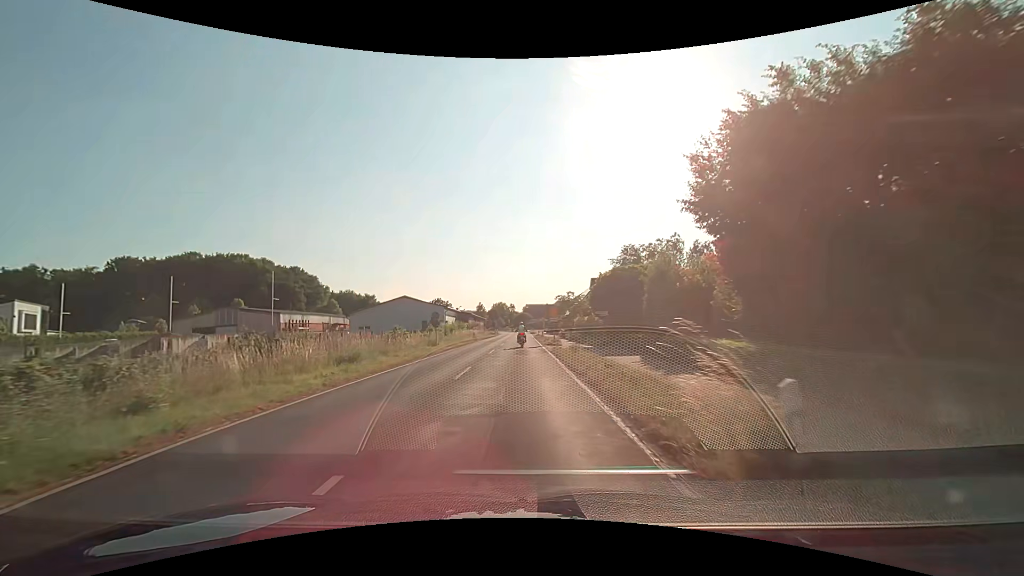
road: secondary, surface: asphalt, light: Day
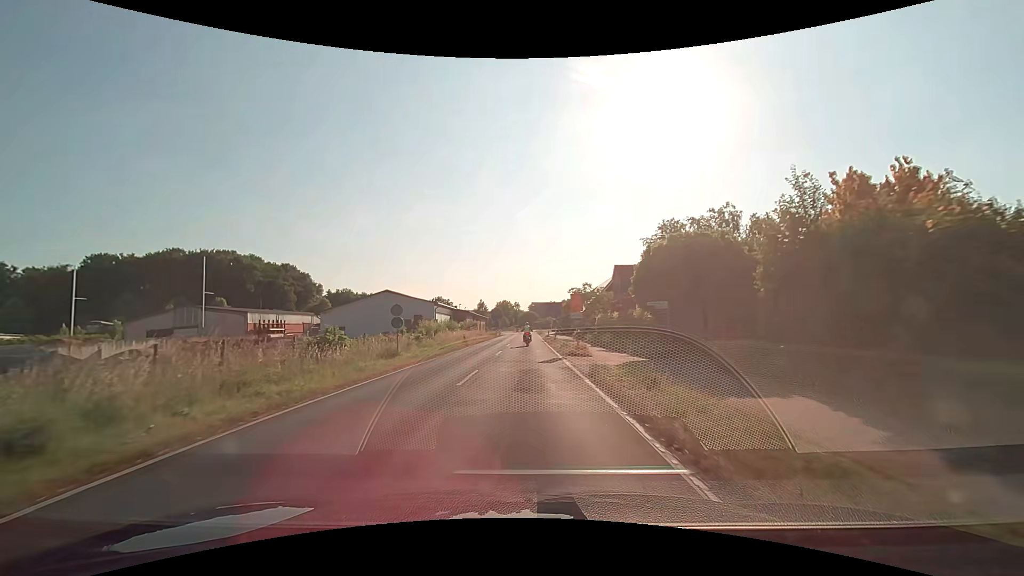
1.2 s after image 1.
(0.0, +13.3) m; 0°
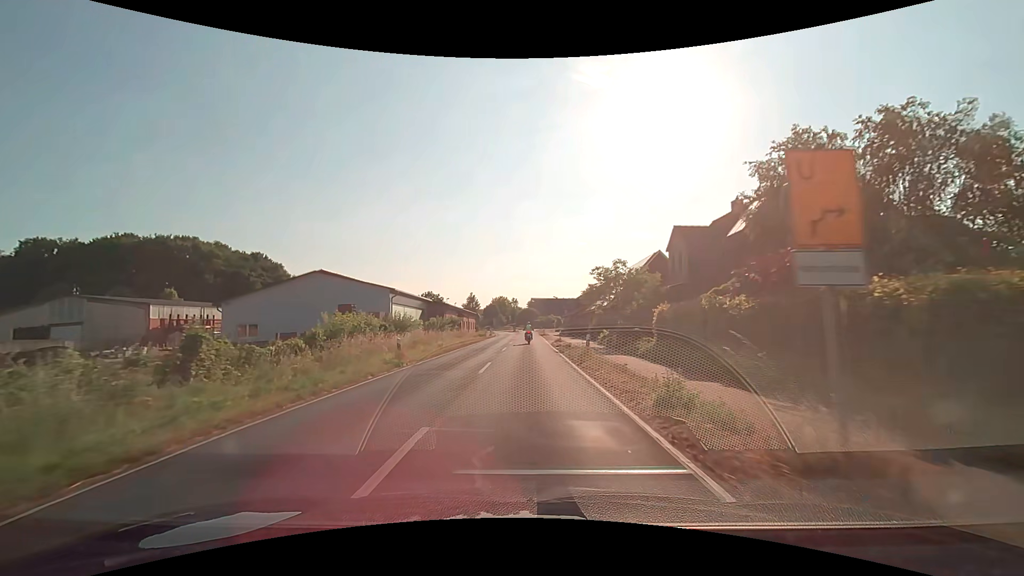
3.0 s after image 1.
(0.0, +21.0) m; 0°
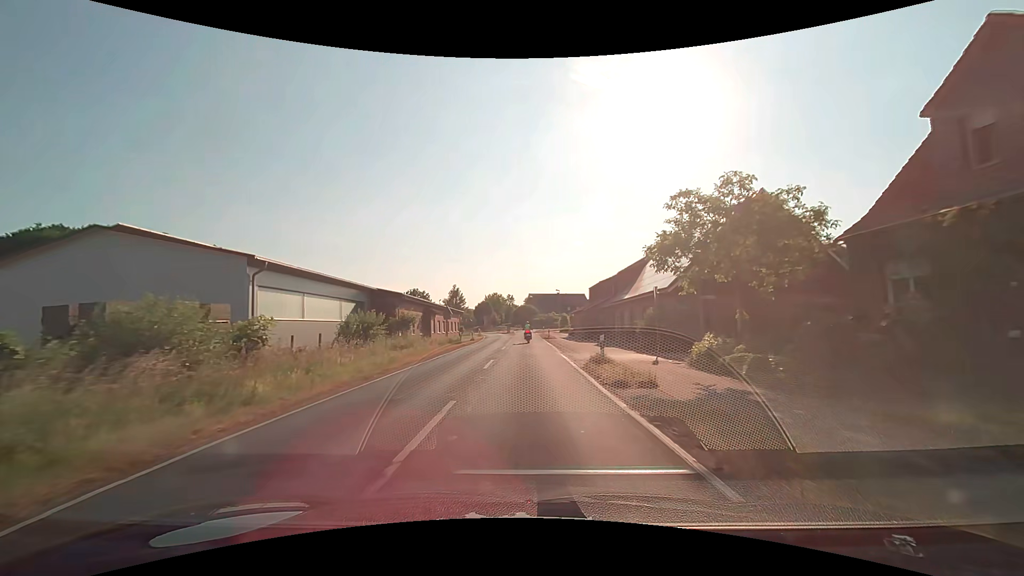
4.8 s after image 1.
(+0.1, +22.0) m; +1°
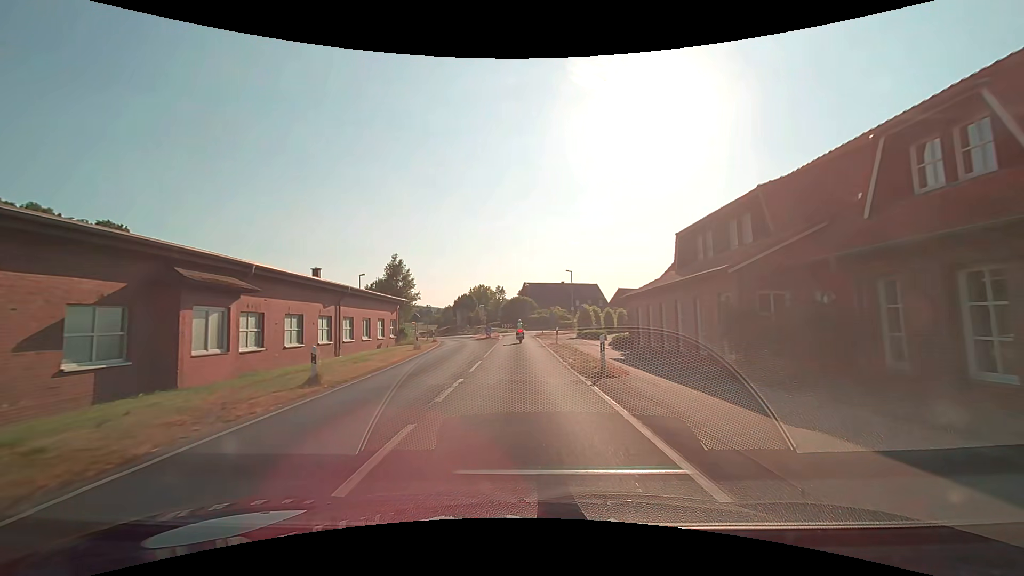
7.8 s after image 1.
(+0.1, +36.9) m; +1°
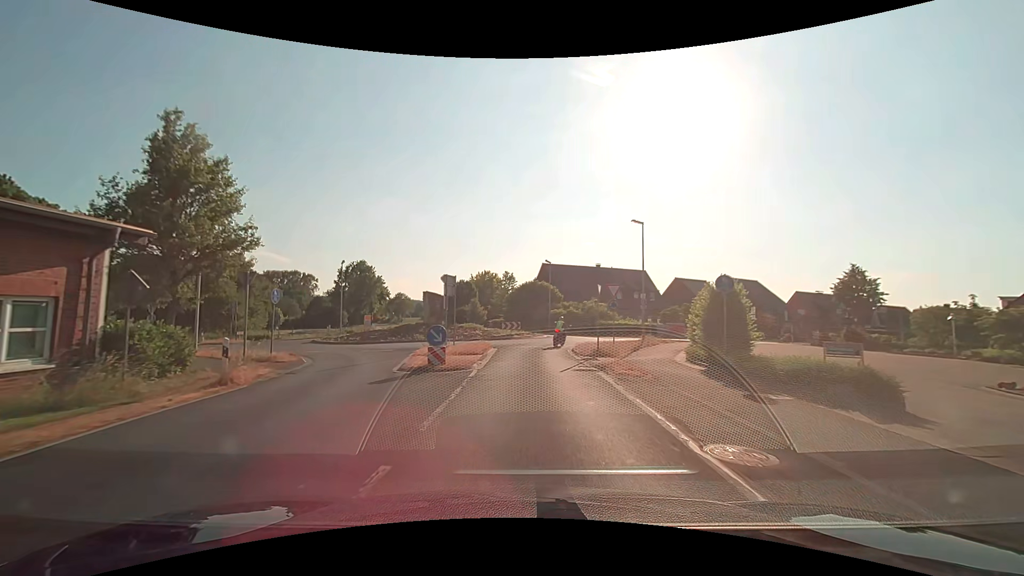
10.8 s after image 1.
(-0.5, +32.7) m; -2°
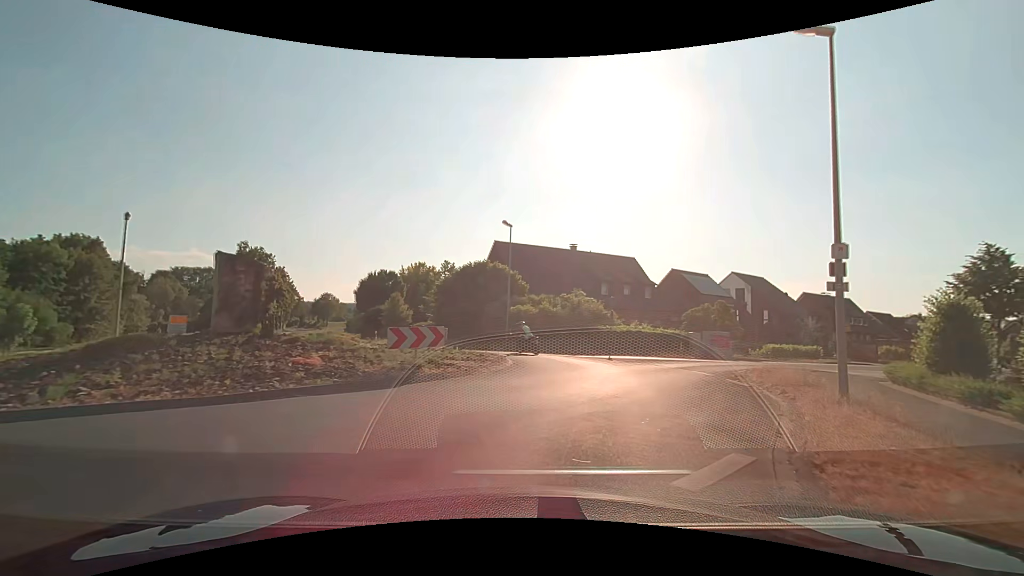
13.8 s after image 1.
(+0.2, +23.5) m; +6°
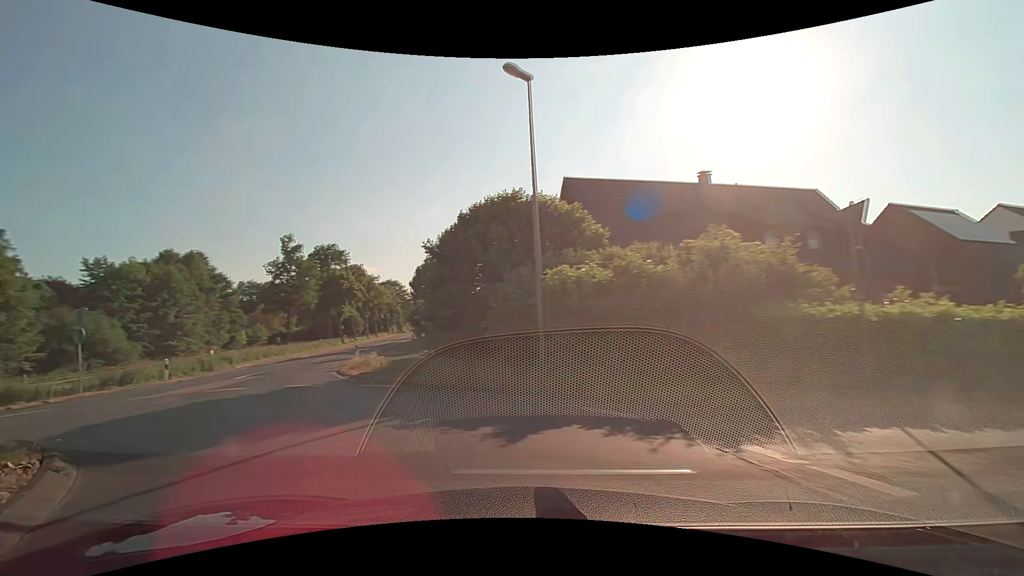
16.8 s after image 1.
(+2.7, +20.1) m; -12°
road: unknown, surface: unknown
